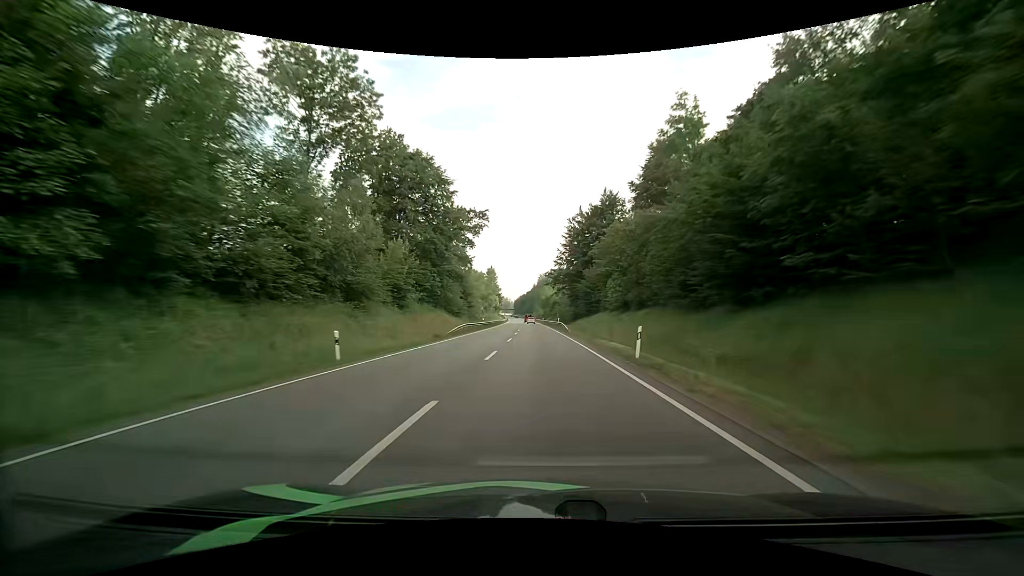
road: primary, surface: asphalt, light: Day
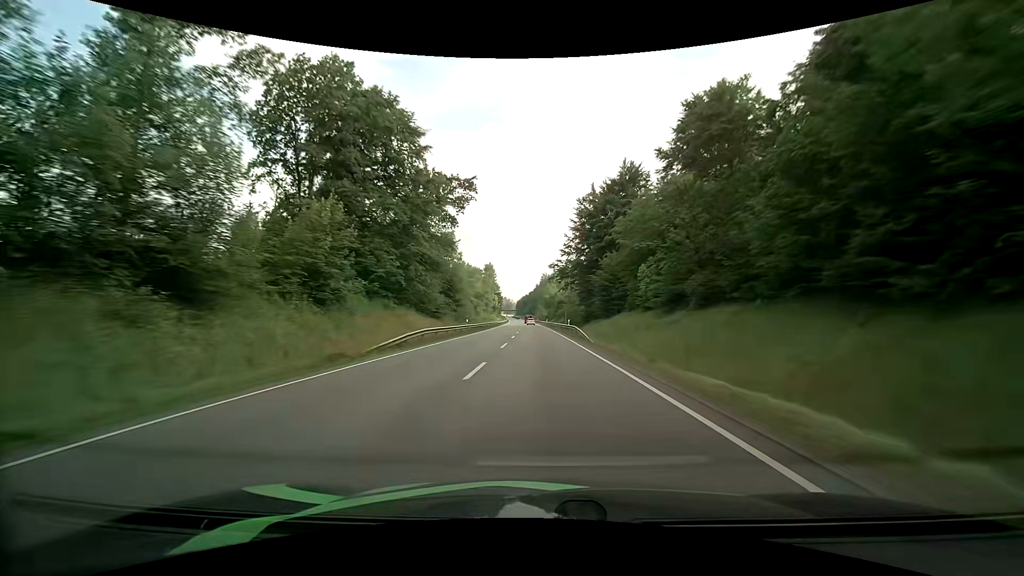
(-0.1, +16.9) m; 0°
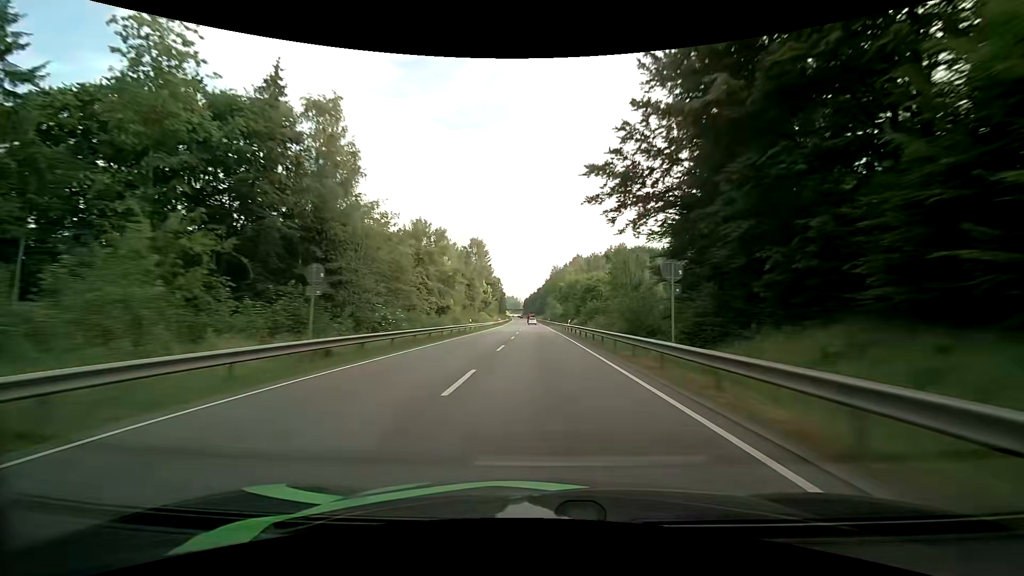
(-0.5, +50.7) m; -1°
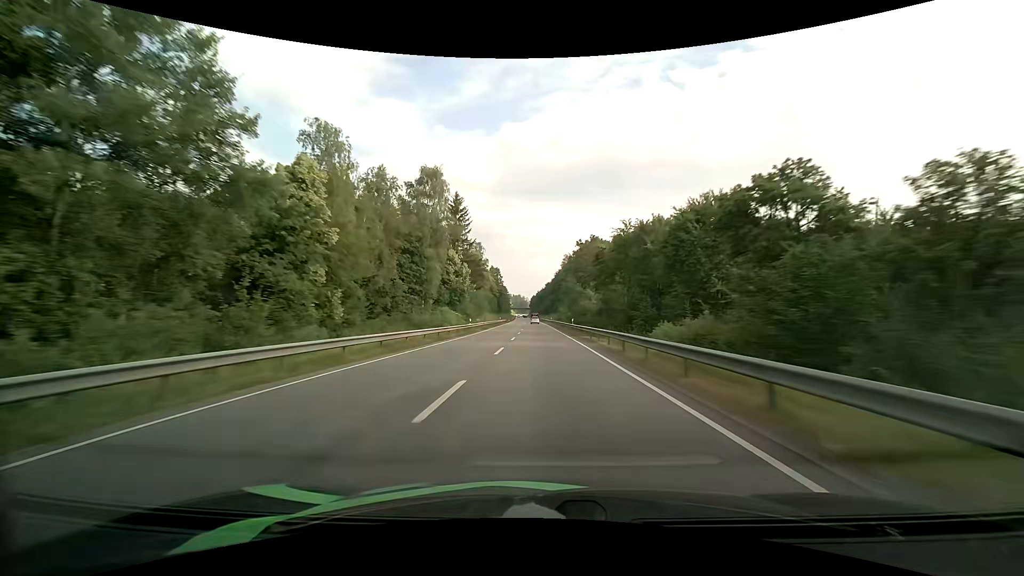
(-0.3, +49.9) m; -1°
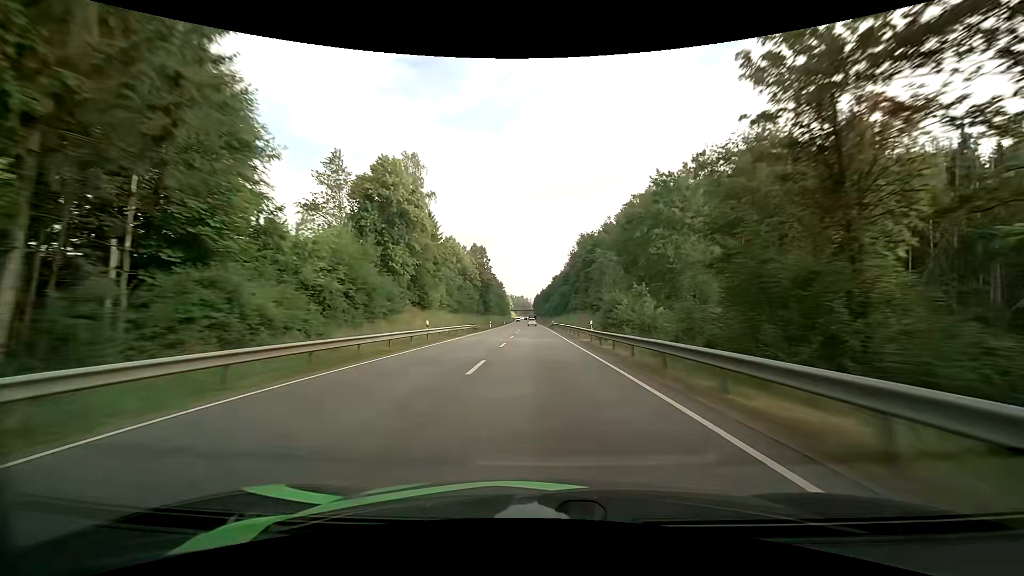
(-0.3, +66.5) m; -1°
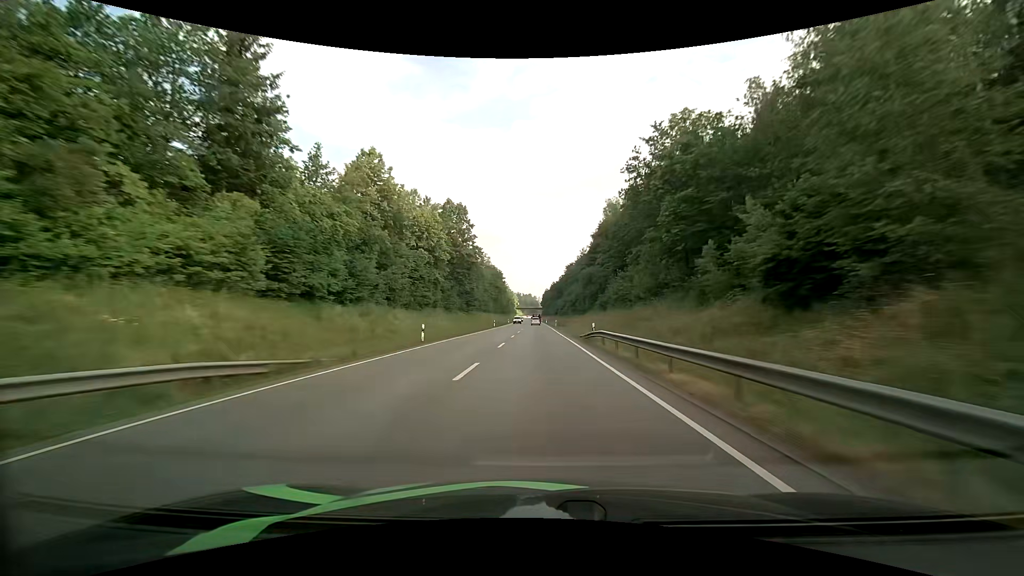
(-0.3, +49.1) m; -1°
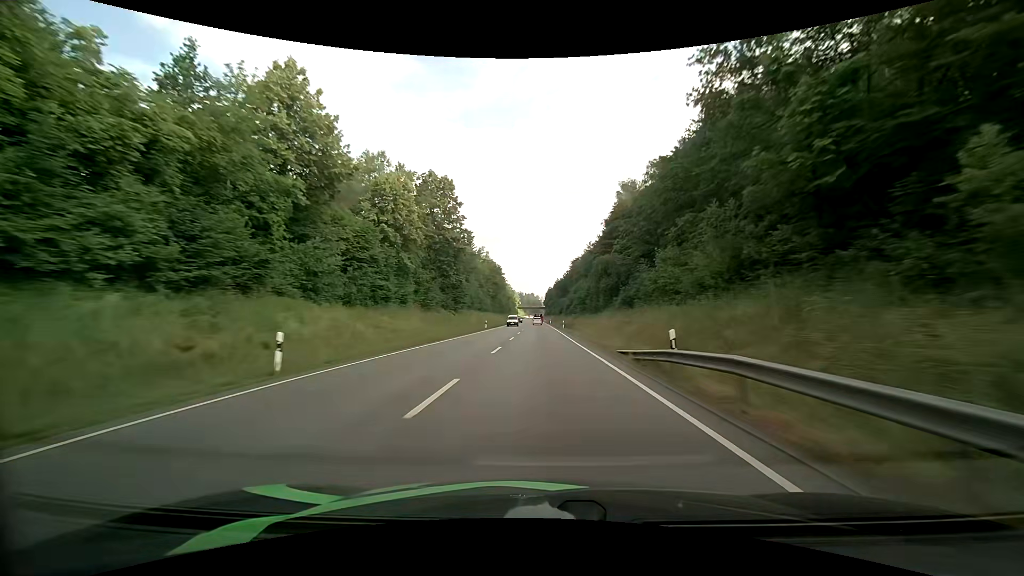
(0.0, +16.1) m; 0°
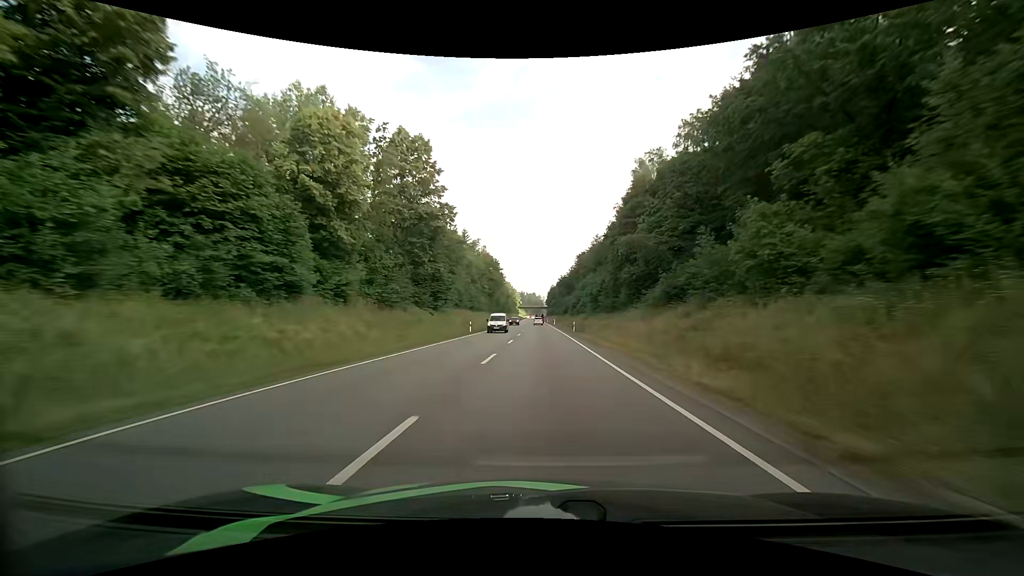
(-0.1, +16.0) m; 0°
(0, +10) (0, +20) (0, +30) (0, +40) (0, +50) (0, +60) (0, +70) (0, +80) (0, +90) (-1, +100) m
